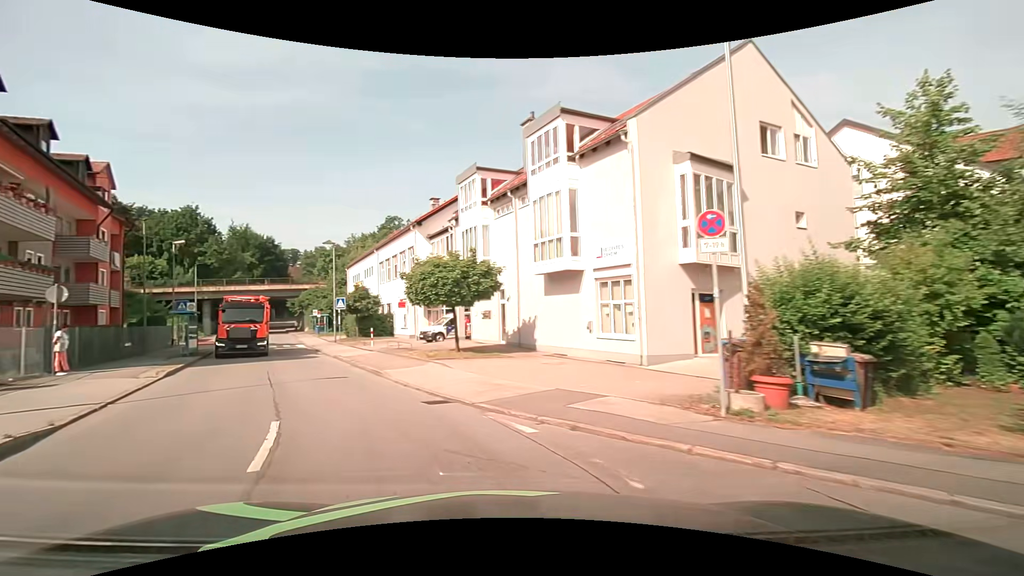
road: unclassified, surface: asphalt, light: Day
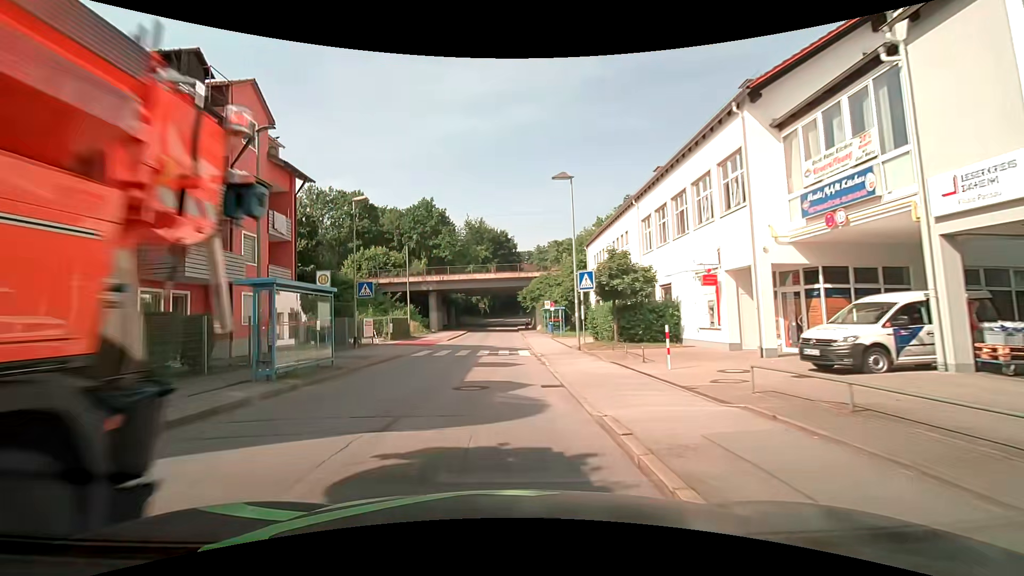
(-6.5, +18.5) m; -28°
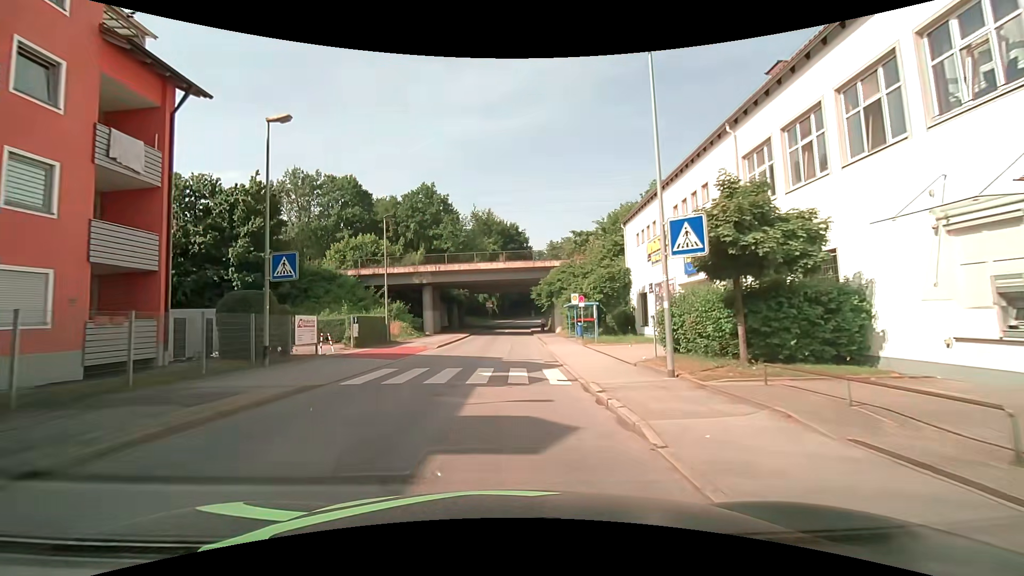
(-0.2, +11.3) m; -1°
(0, +10) (0, +20) (+1, +30) (+1, +40) (+1, +50) (+1, +60) (+1, +70) (+3, +80) (+6, +90) (+9, +99) m
